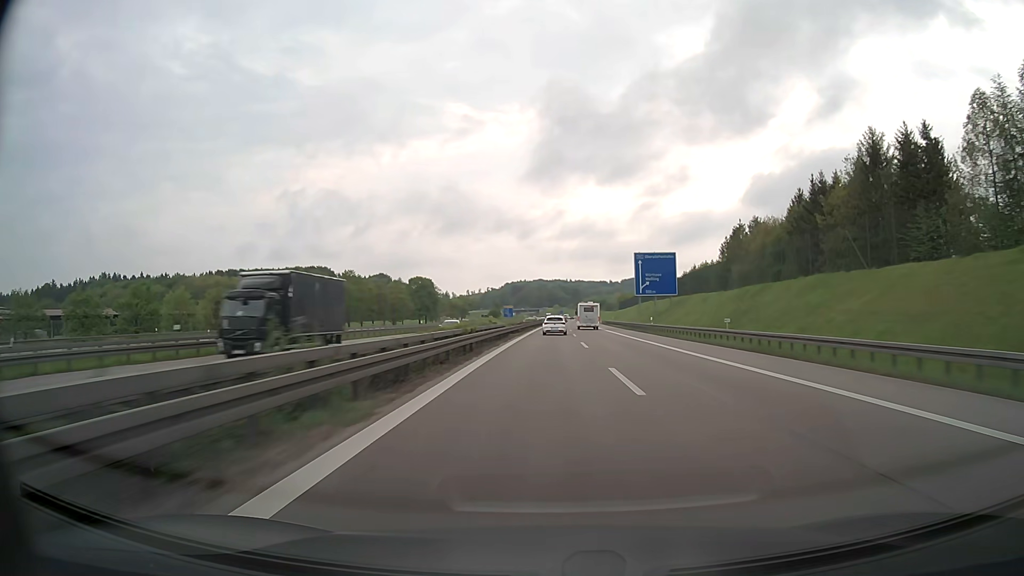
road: motorway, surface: asphalt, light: Day
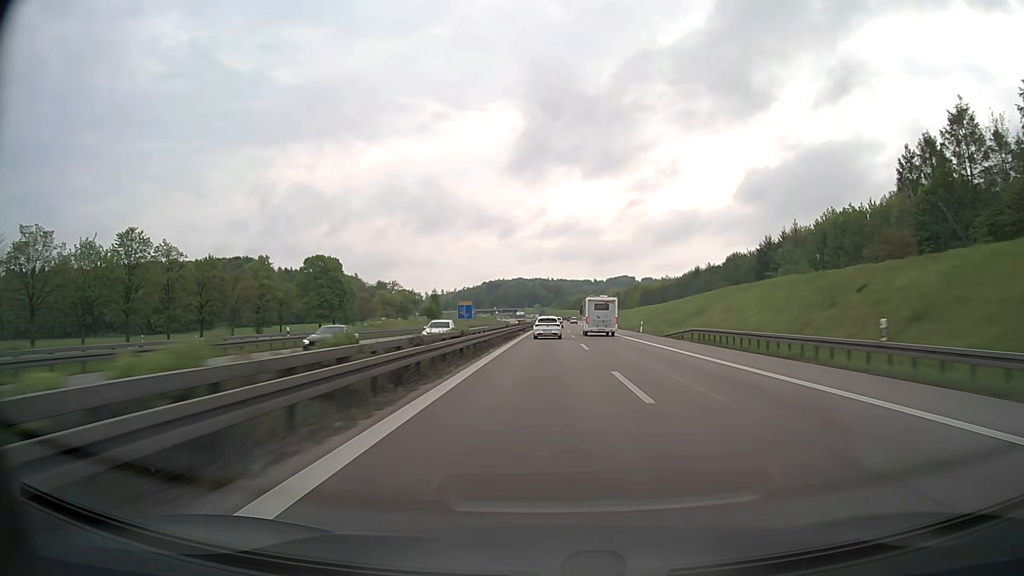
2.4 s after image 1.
(+1.4, +90.6) m; +2°
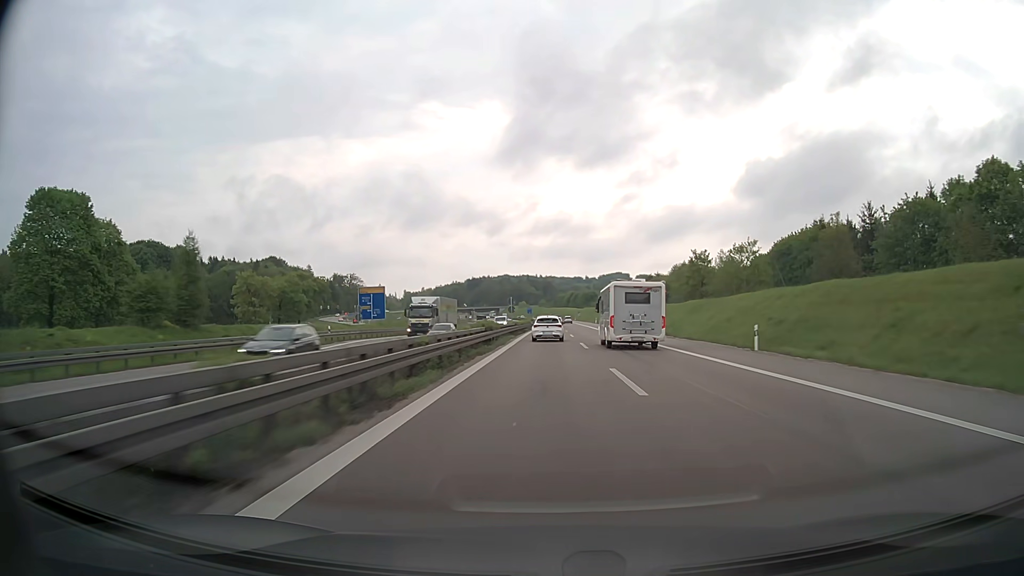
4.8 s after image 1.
(+0.9, +88.8) m; +1°
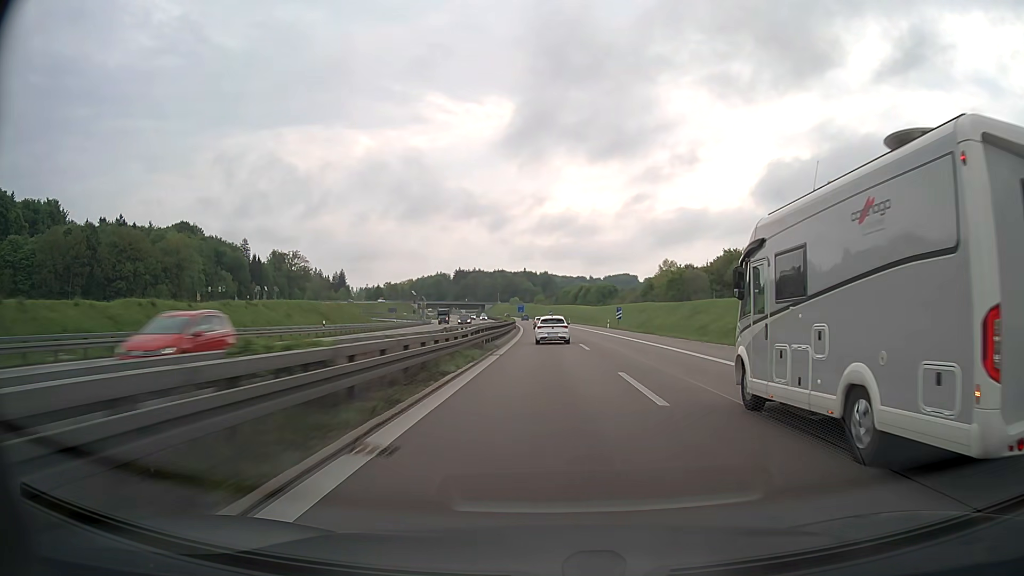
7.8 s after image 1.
(+0.4, +109.1) m; 0°
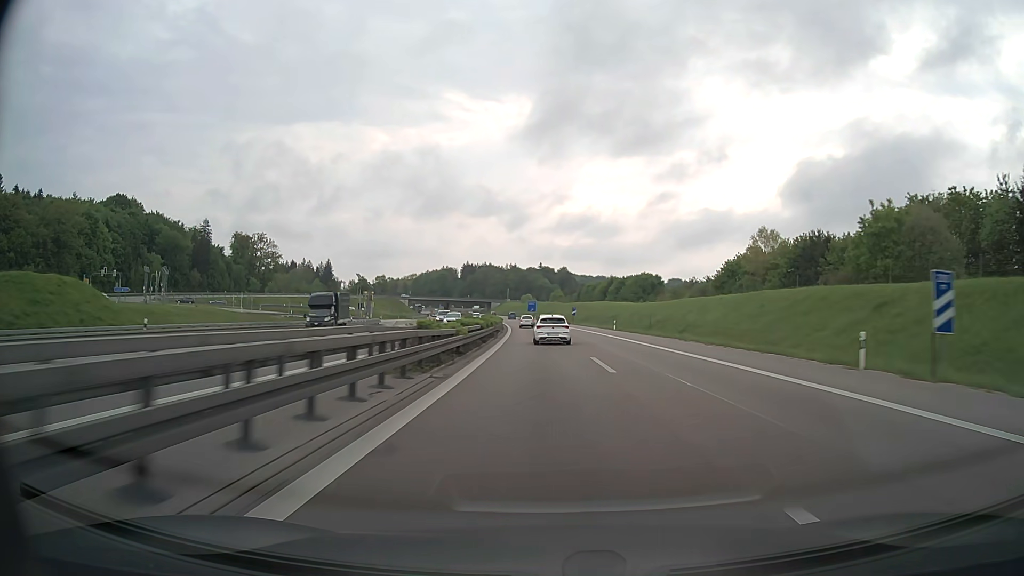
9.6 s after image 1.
(-0.6, +65.8) m; -1°
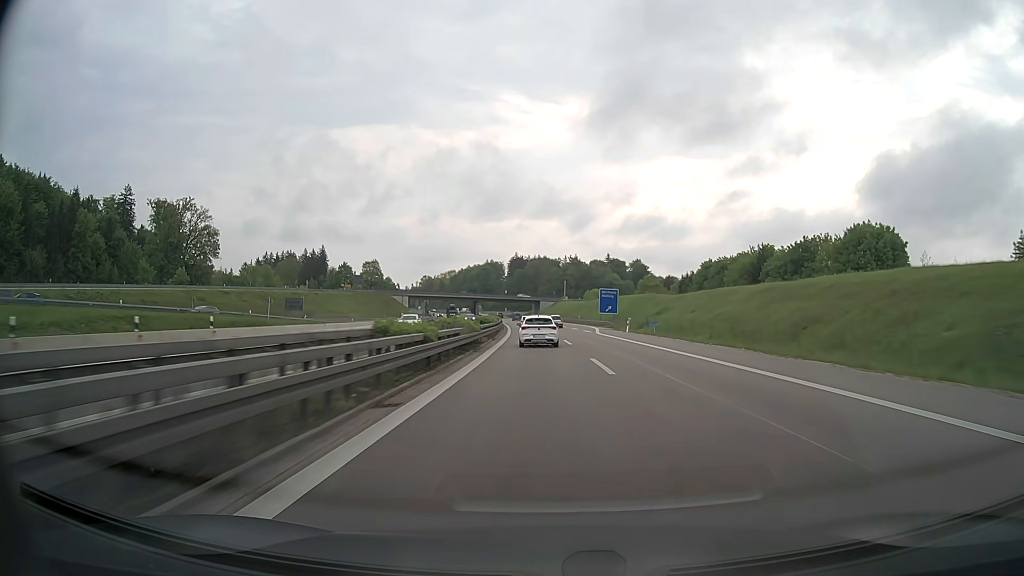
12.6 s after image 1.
(-4.6, +108.0) m; -5°
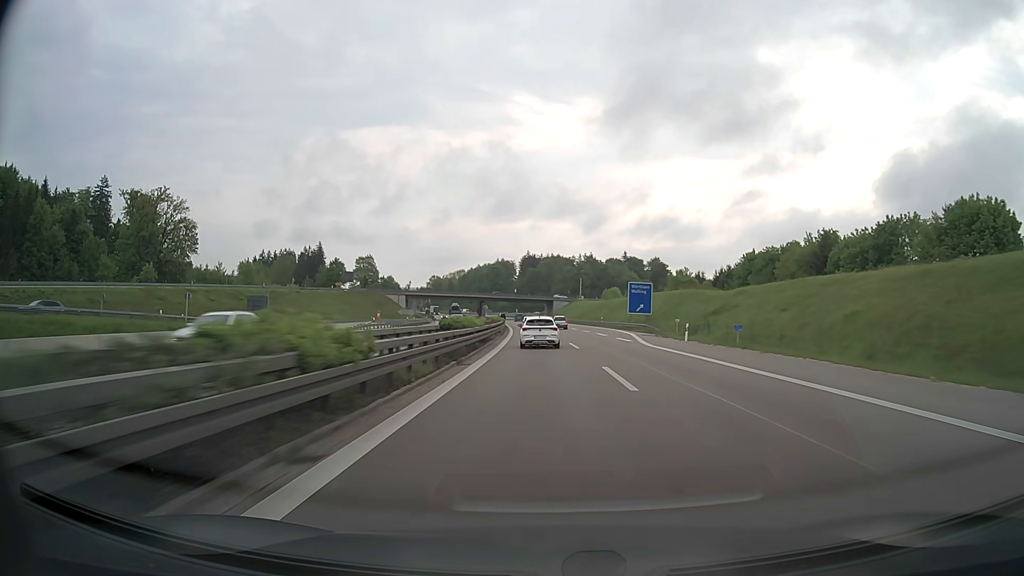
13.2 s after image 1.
(-0.2, +21.4) m; -1°
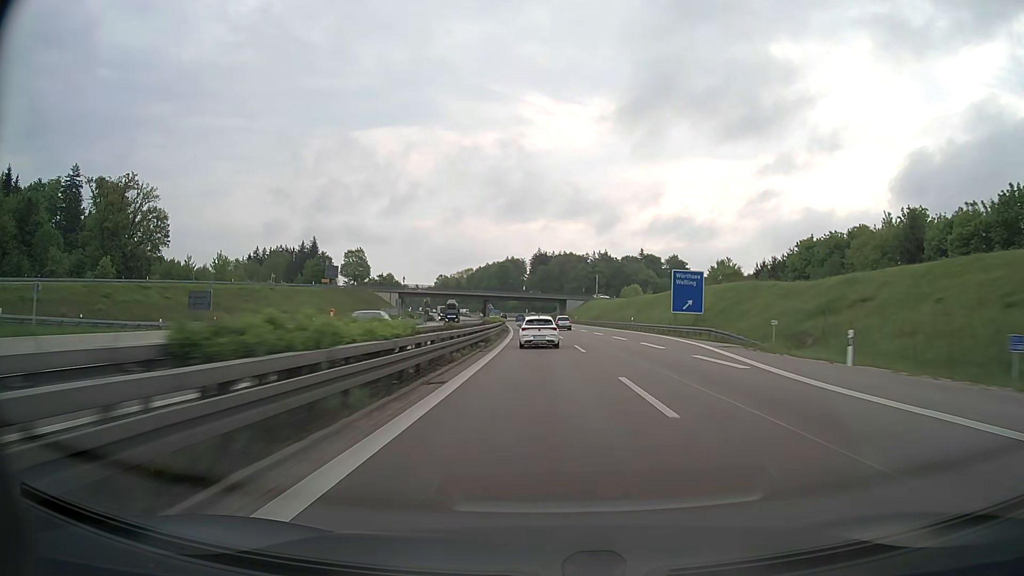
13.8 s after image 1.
(-0.2, +21.4) m; -1°
(0, +10) (0, +20) (0, +30) (-1, +40) (-1, +50) (-2, +60) (-2, +70) (-3, +80) (-3, +90) (-4, +100) m
